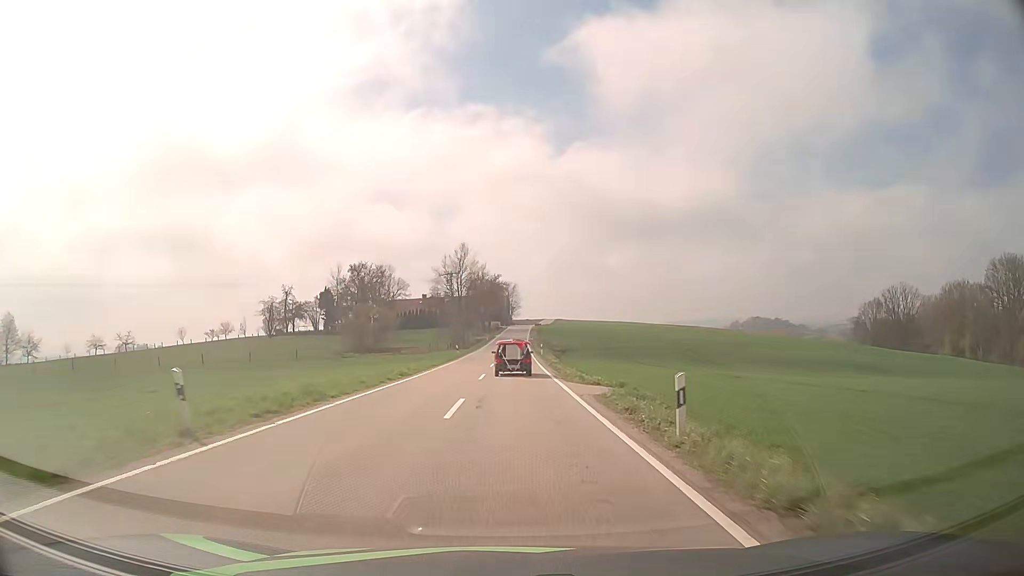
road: tertiary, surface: asphalt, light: Day
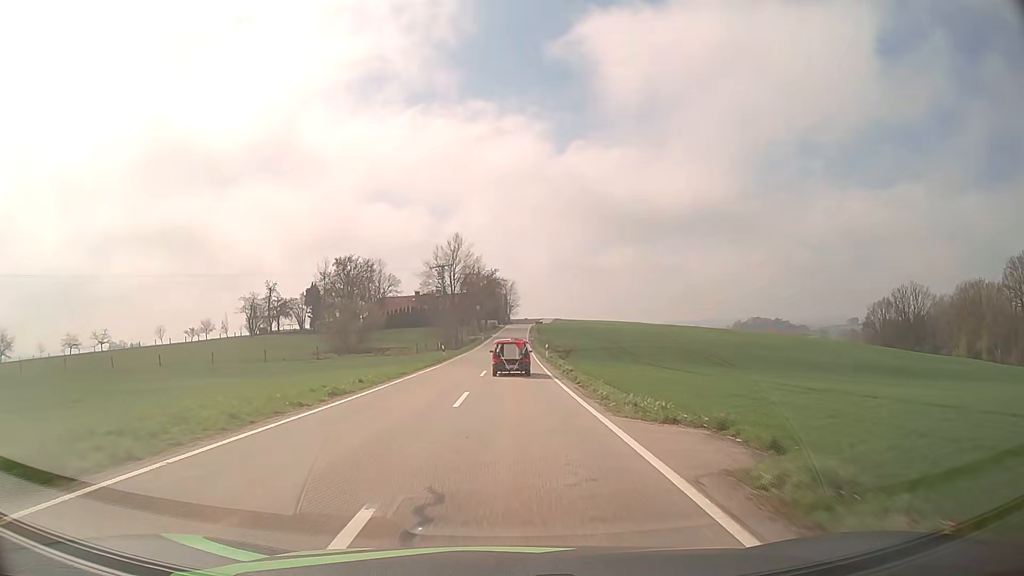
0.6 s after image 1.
(0.0, +10.7) m; 0°
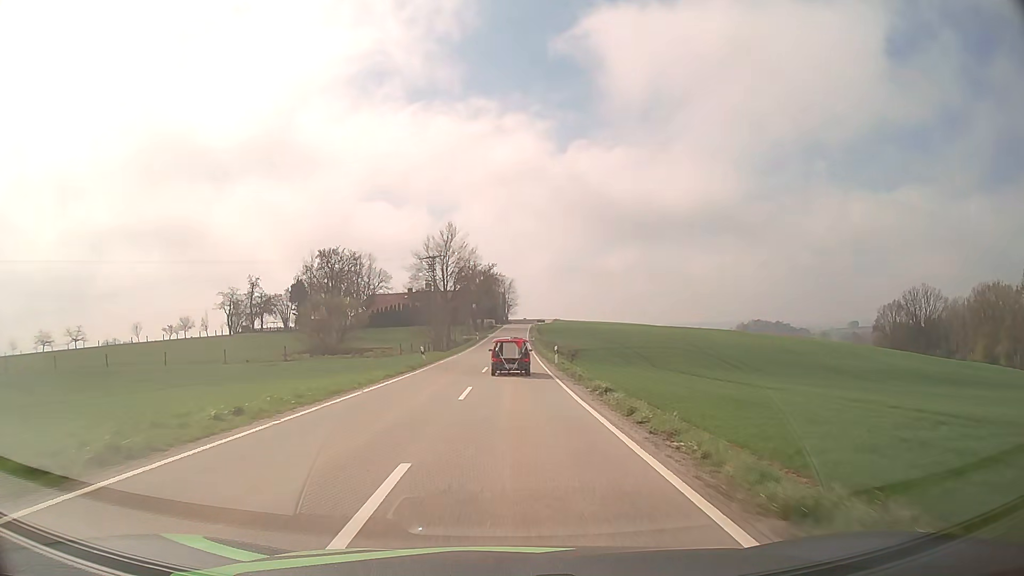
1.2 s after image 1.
(0.0, +10.8) m; 0°
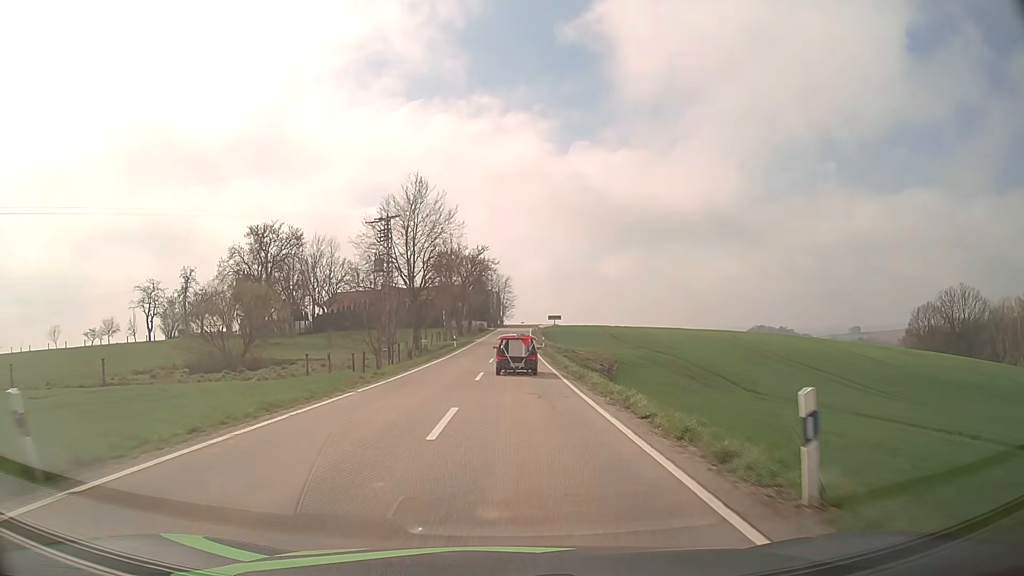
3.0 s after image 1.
(+0.1, +31.5) m; 0°
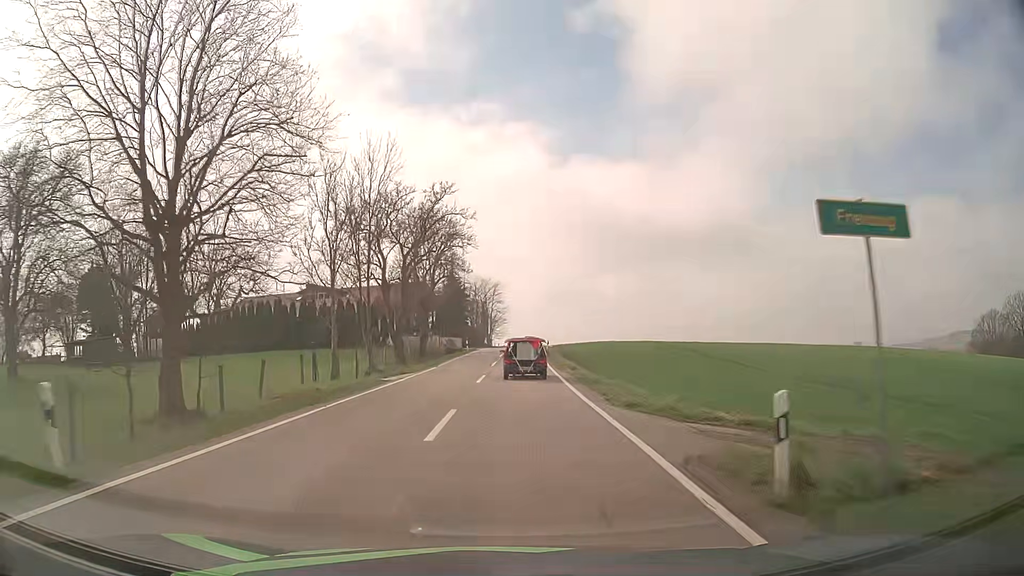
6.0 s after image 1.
(+0.4, +49.6) m; +1°
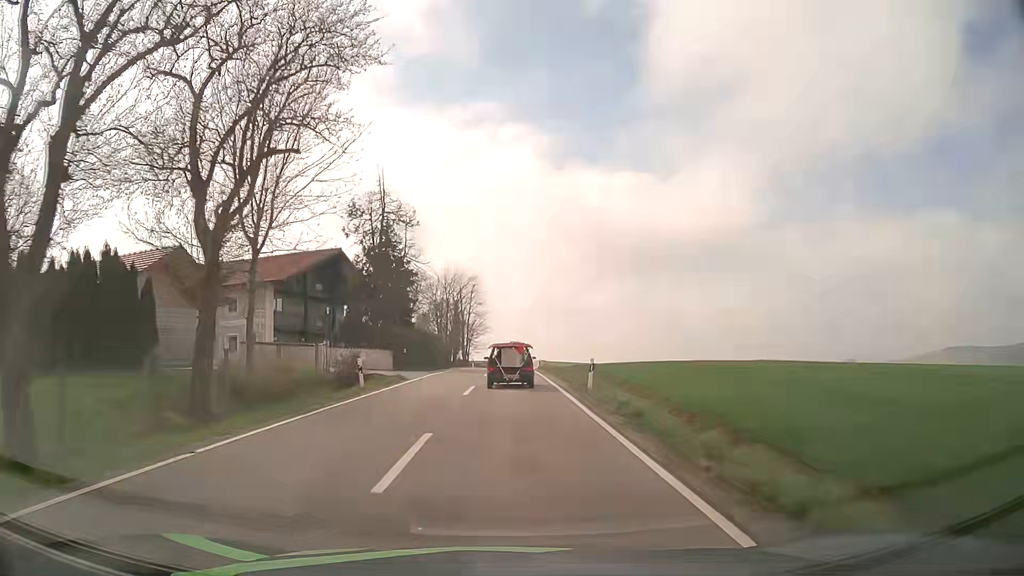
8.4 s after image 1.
(+0.6, +40.0) m; +1°
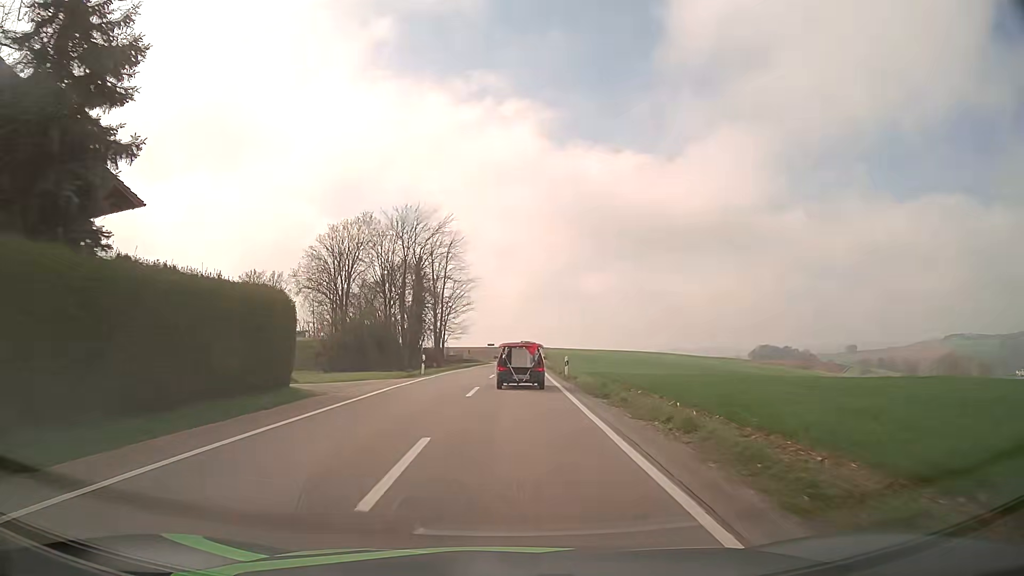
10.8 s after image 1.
(+0.2, +38.1) m; +1°
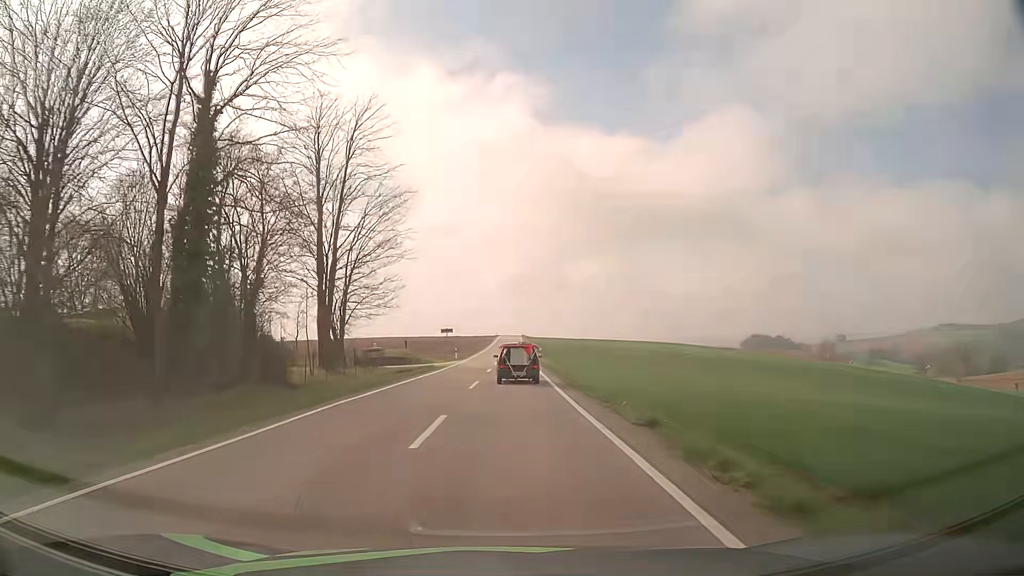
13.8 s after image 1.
(+0.7, +46.0) m; +2°
(0, +10) (0, +20) (0, +30) (0, +40) (0, +50) (0, +60) (+1, +70) (+1, +80) (+1, +90) (+1, +100) m
